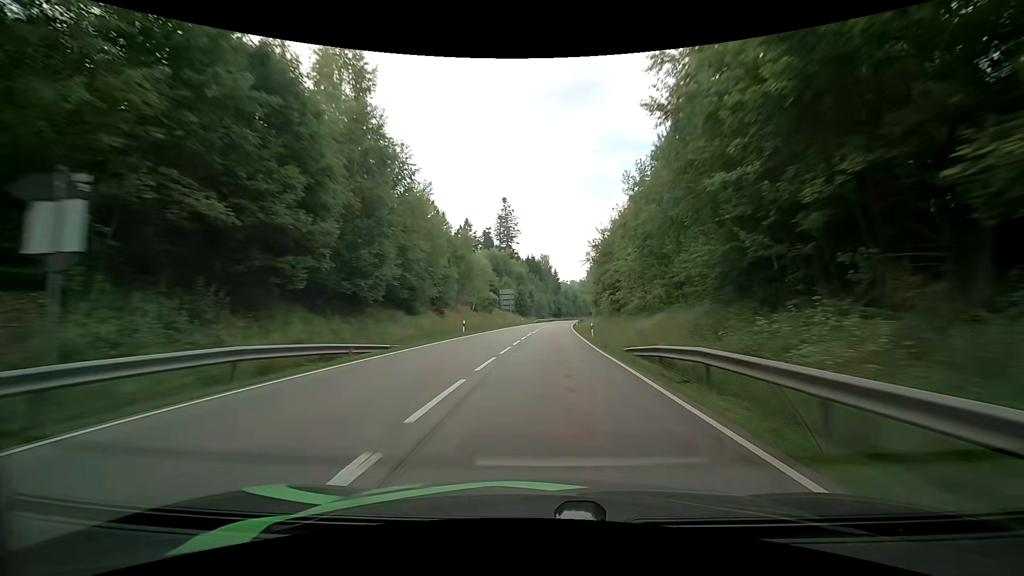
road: primary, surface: asphalt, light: Day
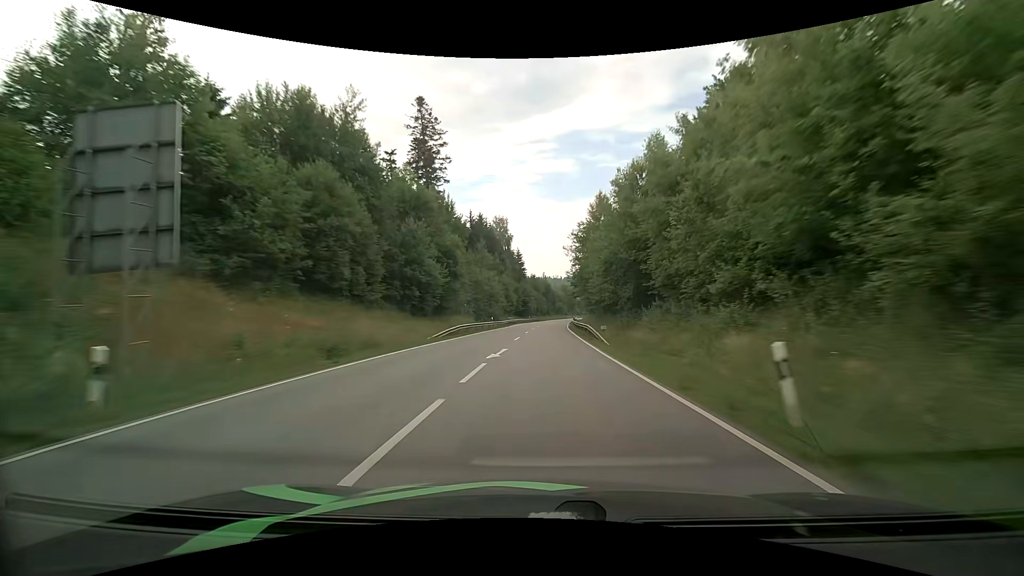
(+3.3, +79.9) m; +4°
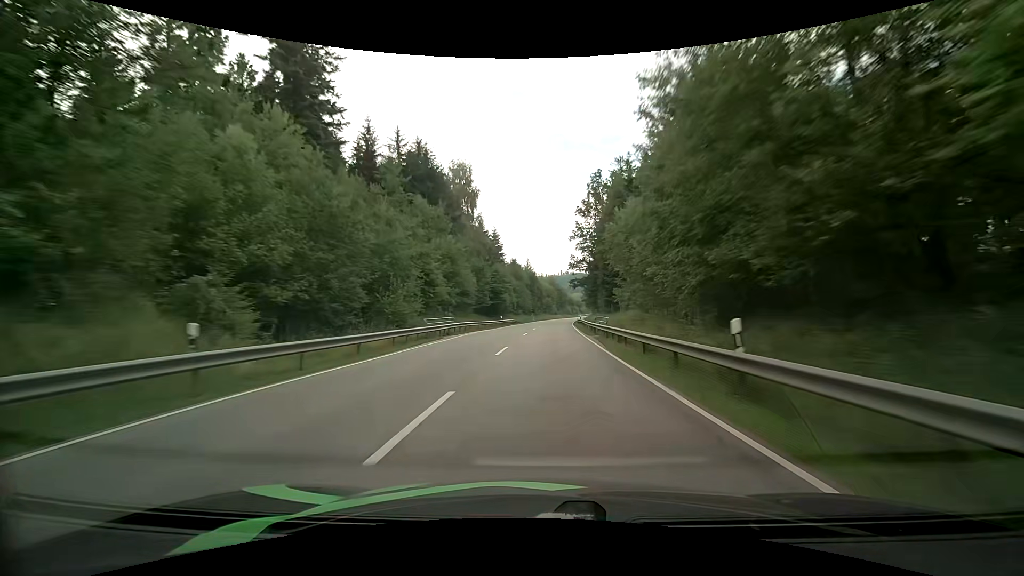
(+0.6, +47.9) m; +2°
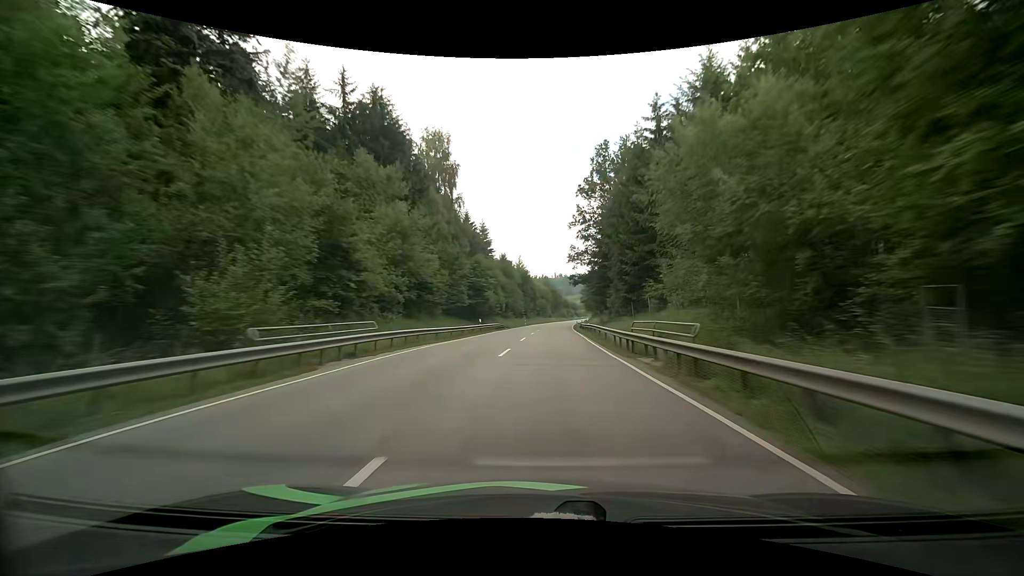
(+0.1, +15.9) m; +1°
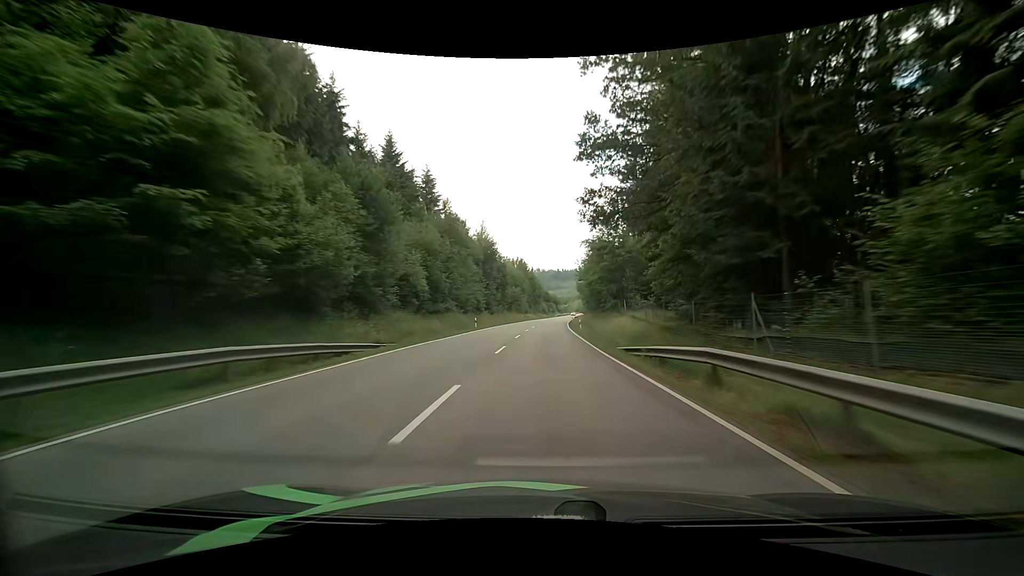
(+1.1, +47.0) m; +3°
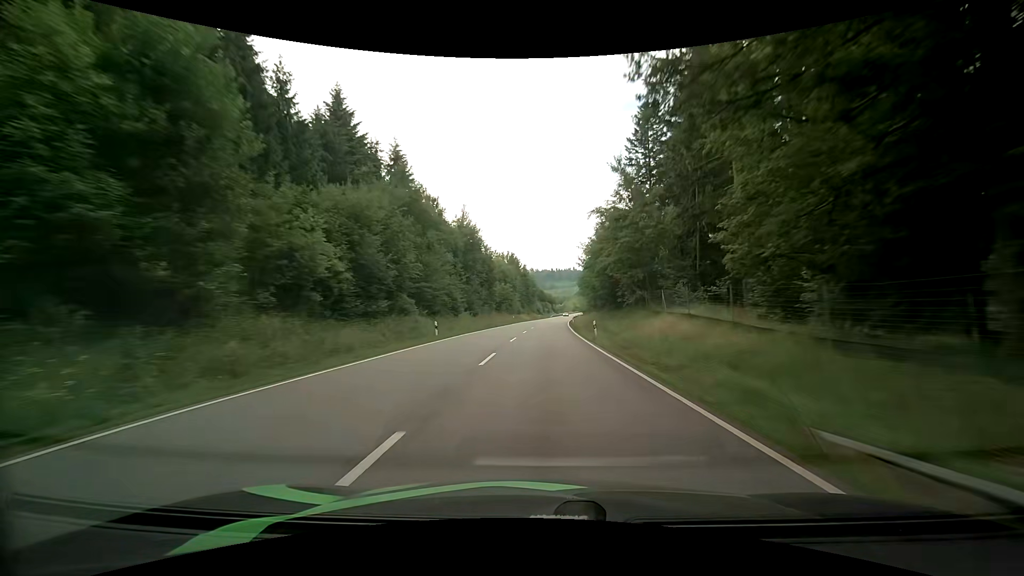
(0.0, +15.6) m; +1°
